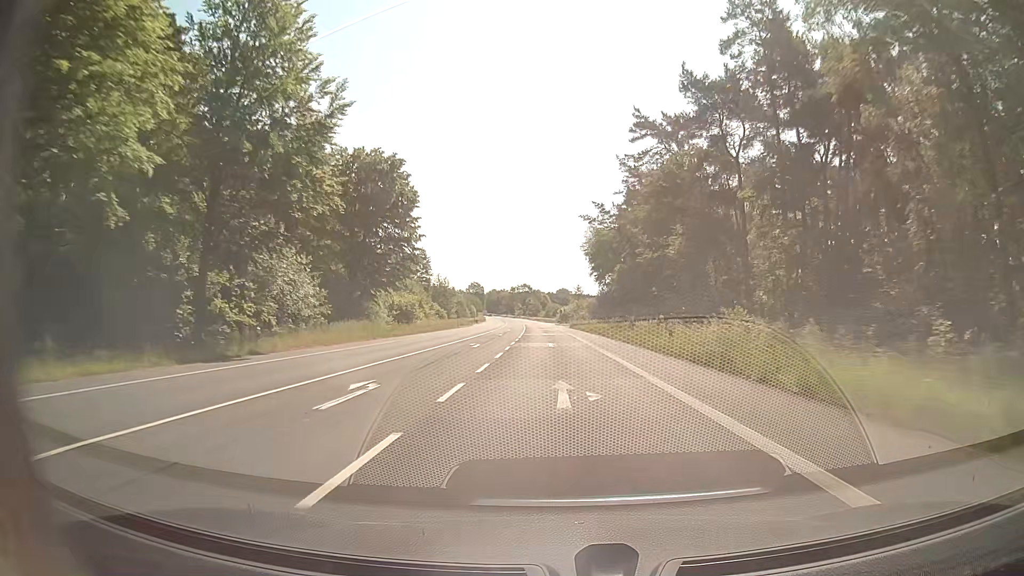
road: secondary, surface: asphalt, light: Day
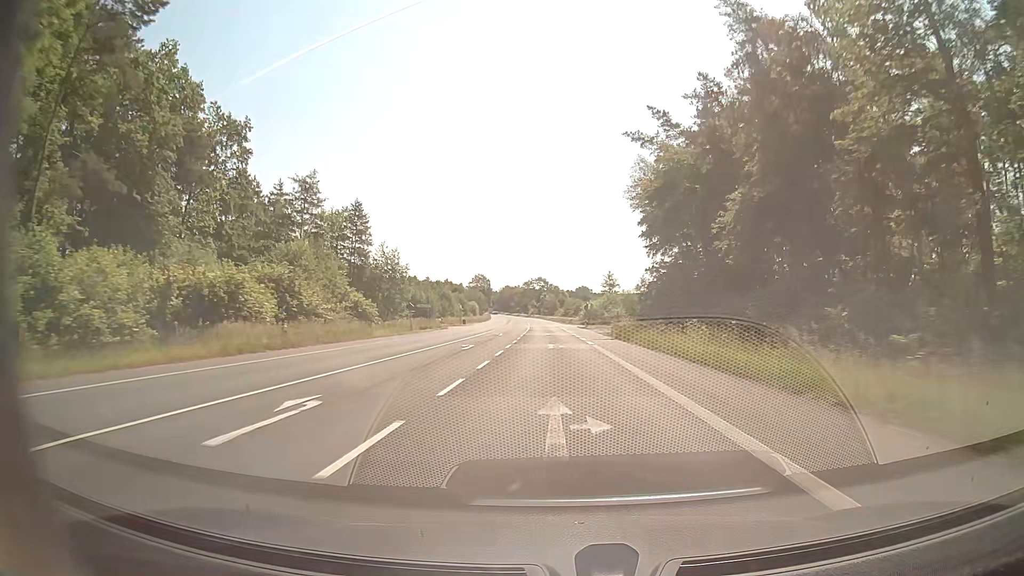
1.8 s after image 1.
(-0.4, +47.4) m; -1°
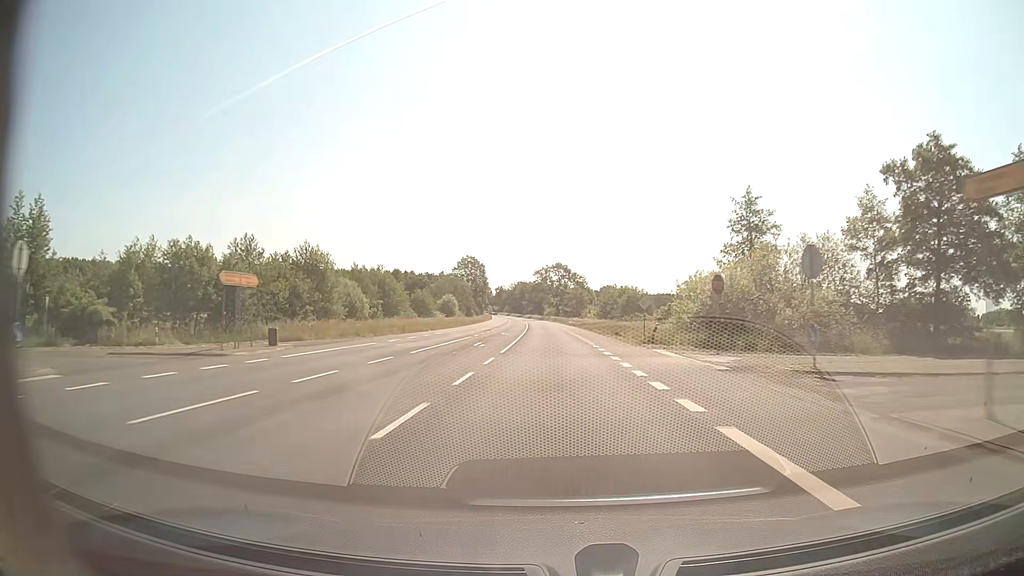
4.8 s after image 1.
(-1.2, +79.1) m; -2°
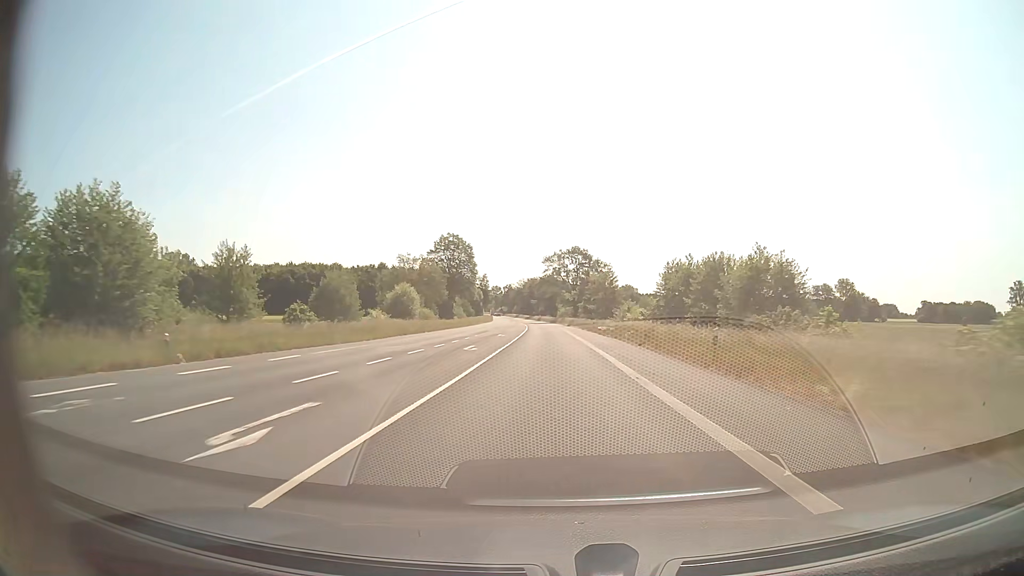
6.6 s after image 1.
(-0.6, +47.5) m; -1°
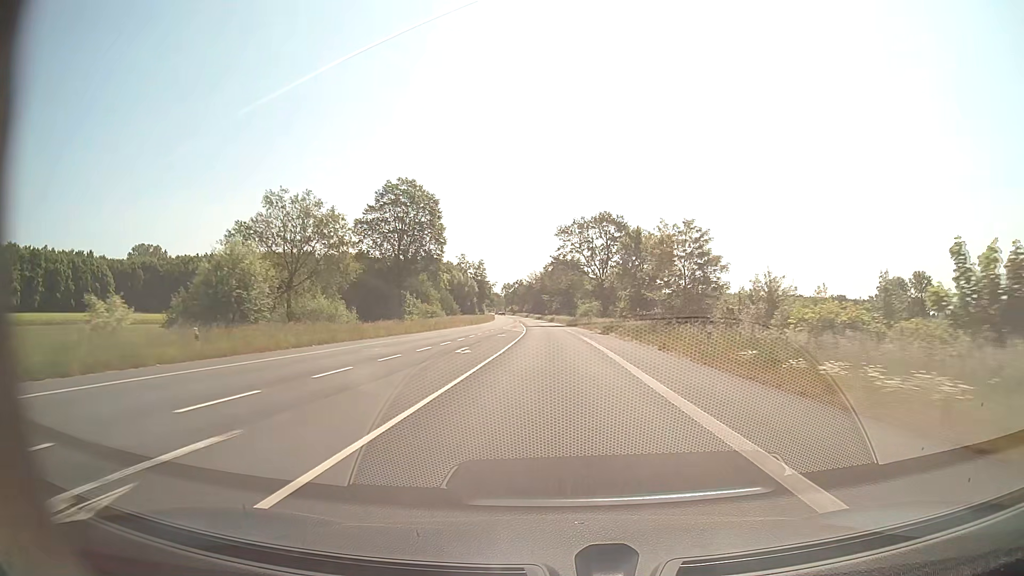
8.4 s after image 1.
(-0.7, +47.4) m; -1°
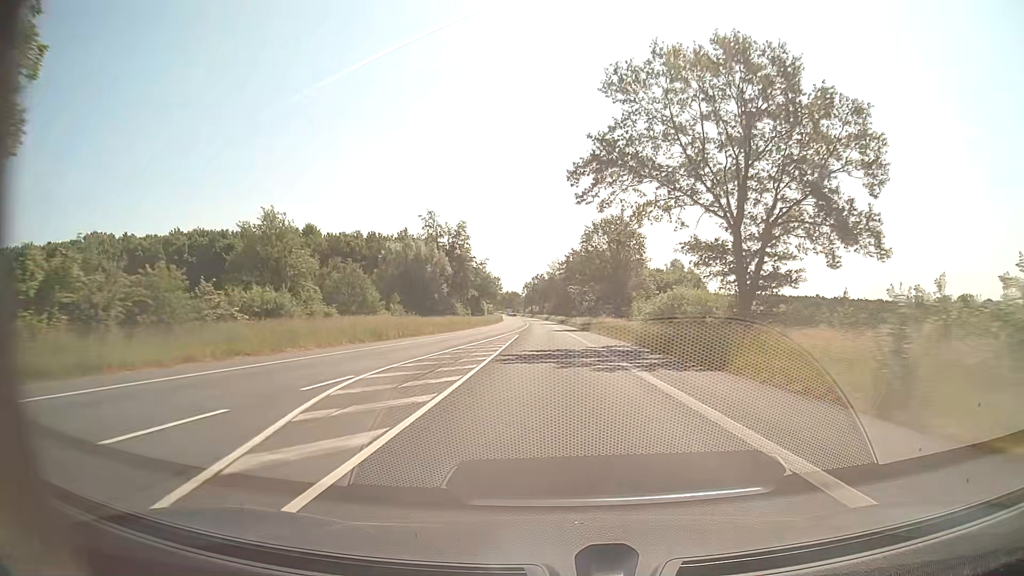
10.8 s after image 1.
(-1.3, +63.1) m; -2°
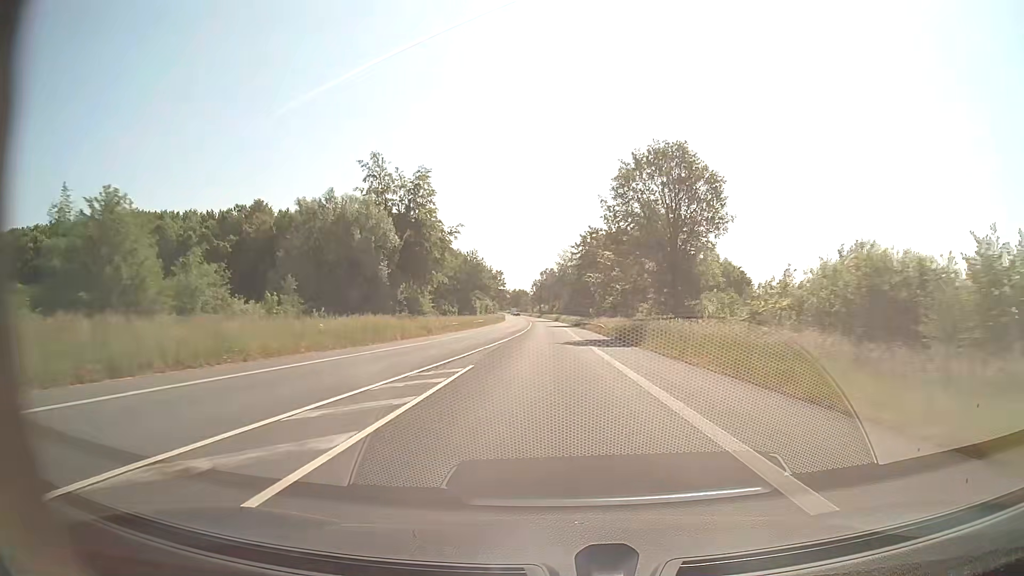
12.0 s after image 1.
(-0.3, +31.6) m; -1°
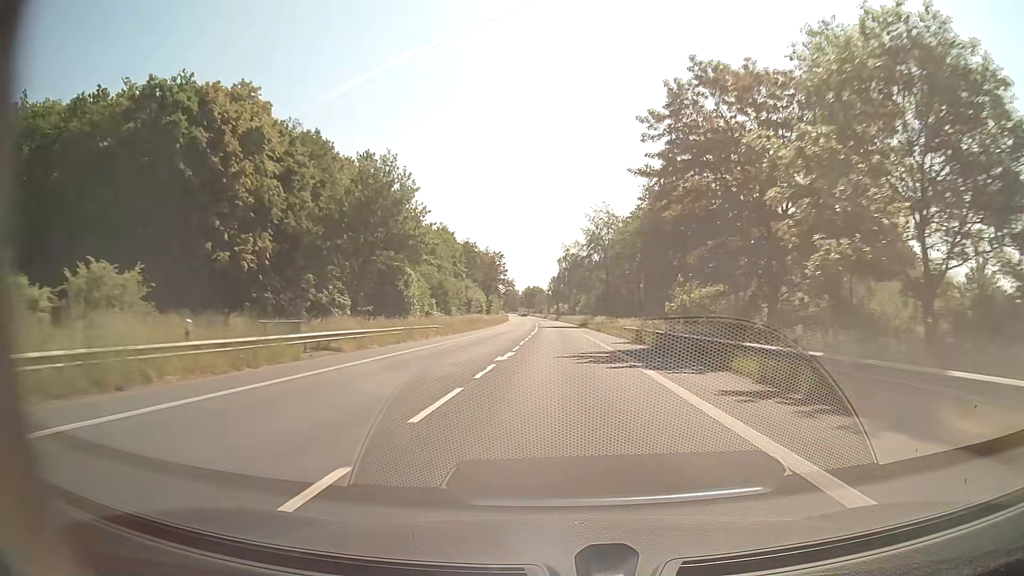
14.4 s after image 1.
(-1.2, +63.2) m; -2°
(0, +10) (0, +20) (0, +30) (0, +40) (0, +50) (0, +60) (0, +70) (-1, +80) (-1, +90) (-1, +100) m
